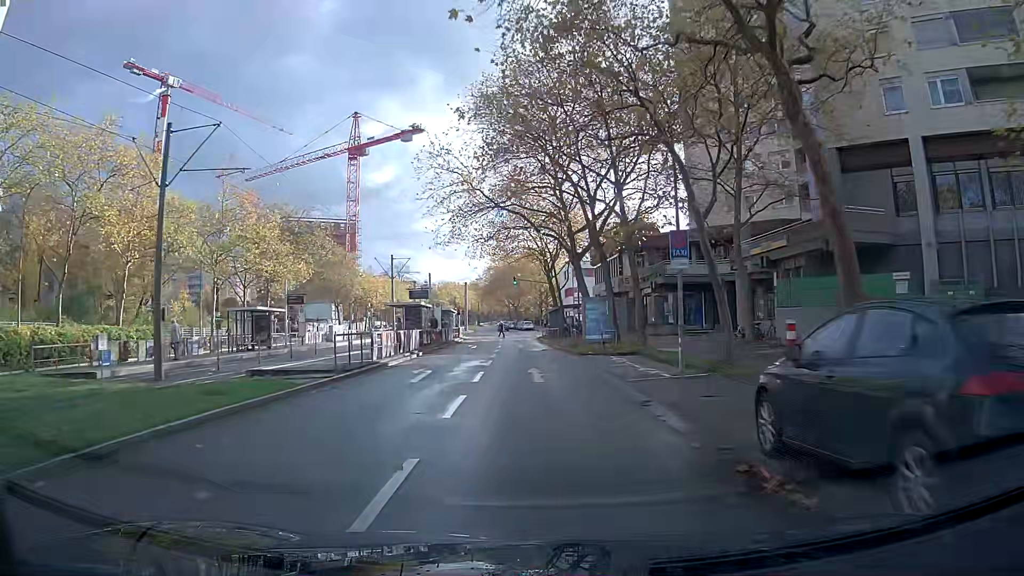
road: tertiary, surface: asphalt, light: Day
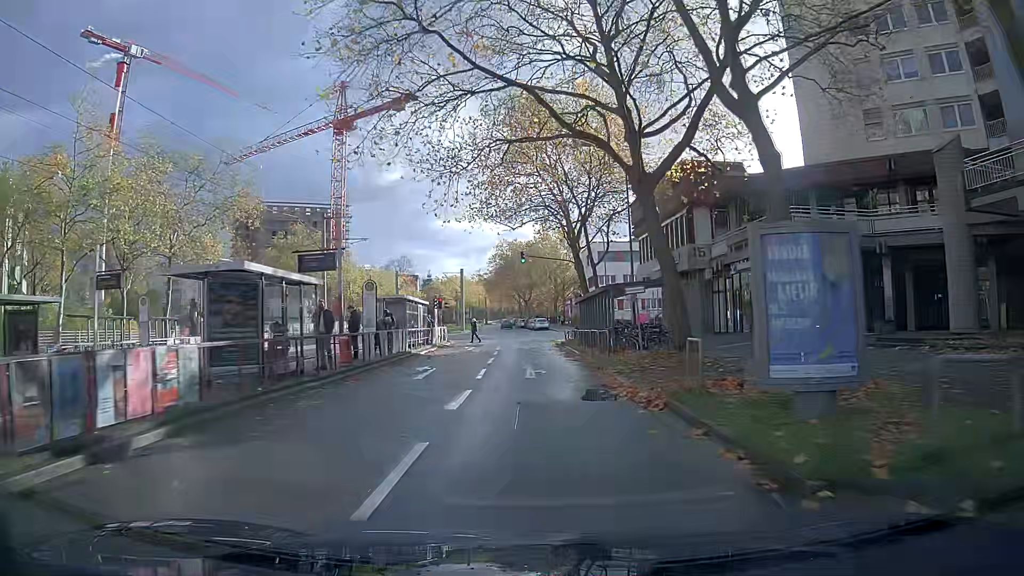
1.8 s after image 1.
(-0.3, +22.5) m; -1°
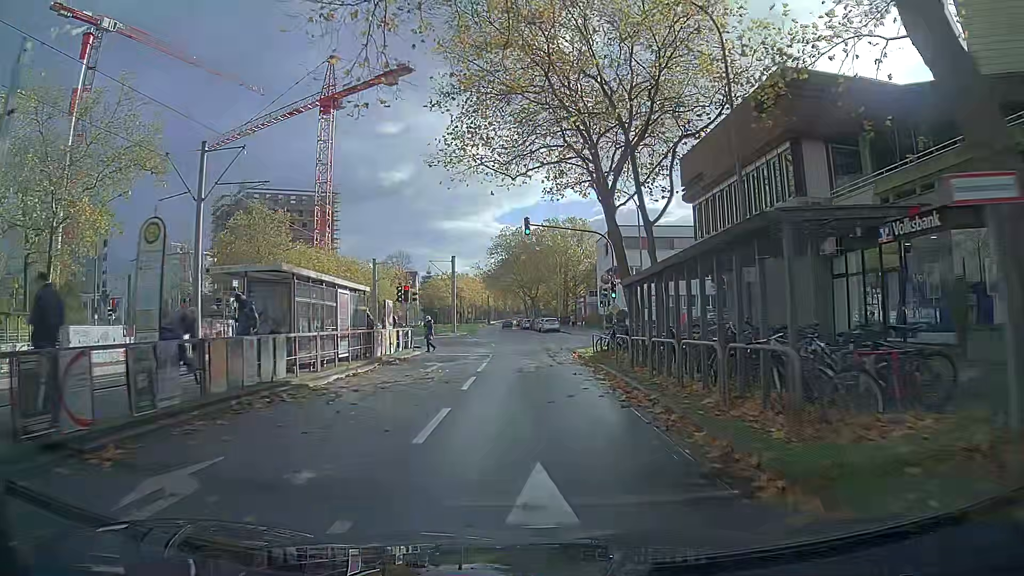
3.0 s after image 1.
(-0.1, +15.0) m; 0°
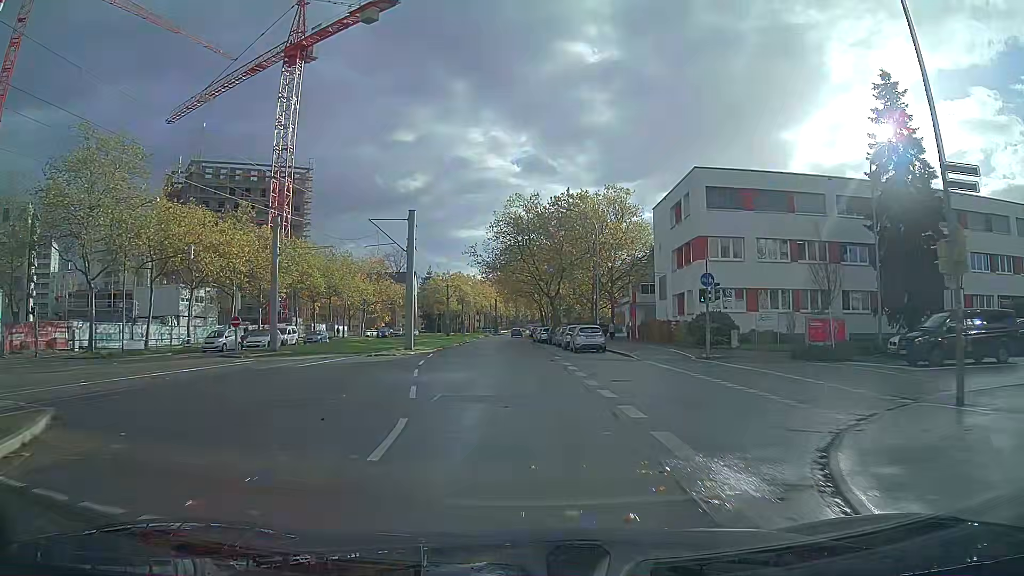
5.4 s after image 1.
(-0.5, +30.0) m; -2°
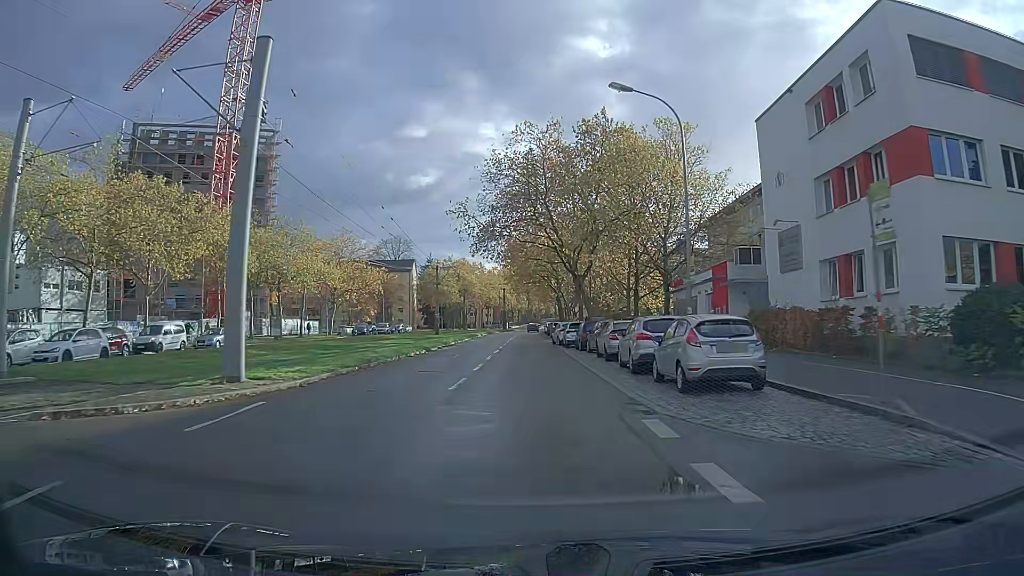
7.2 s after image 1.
(0.0, +22.7) m; 0°
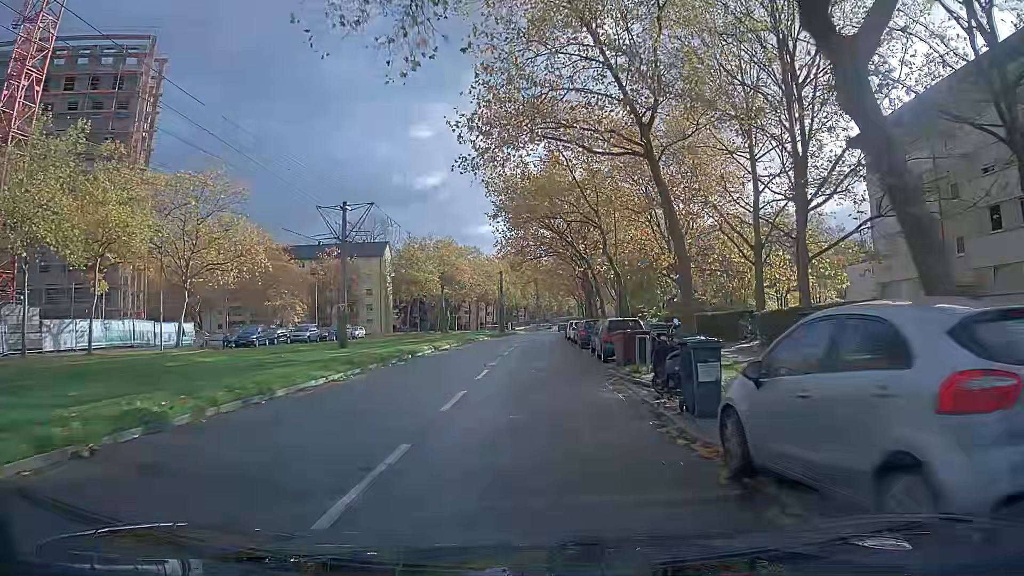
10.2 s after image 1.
(-0.4, +38.5) m; -1°
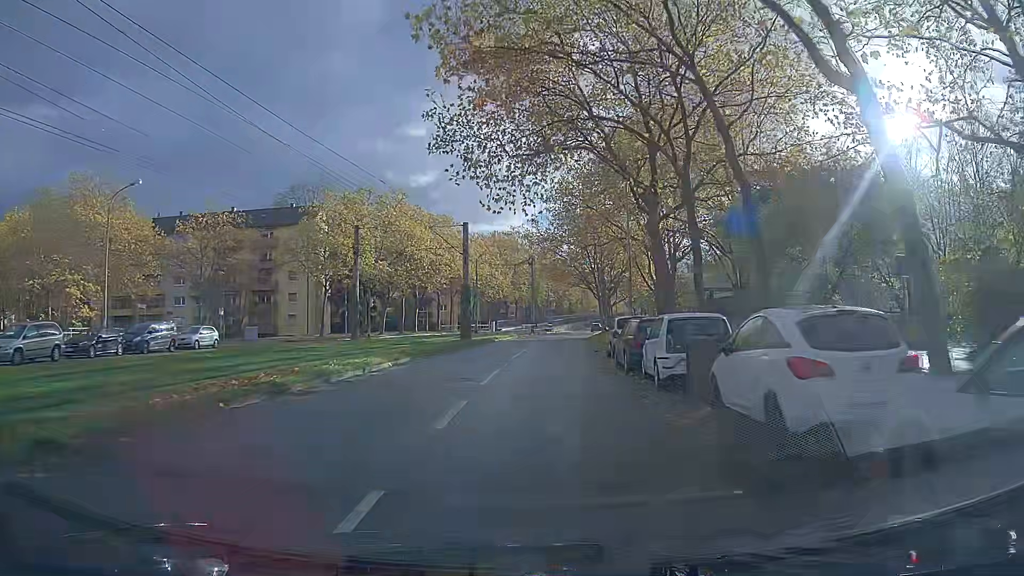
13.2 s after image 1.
(+0.3, +37.8) m; +1°
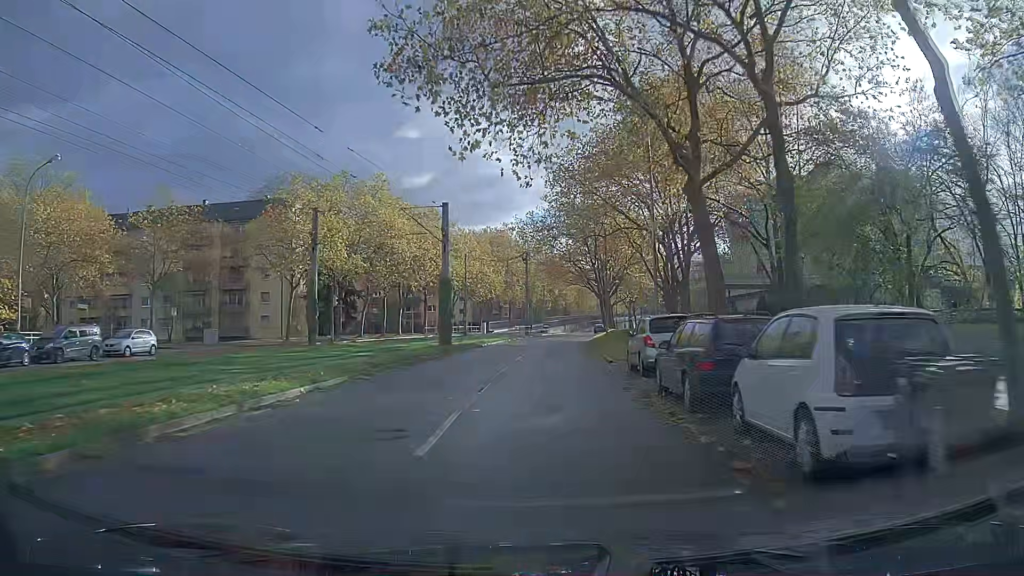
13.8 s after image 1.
(0.0, +7.4) m; +1°
(0, +10) (0, +20) (+1, +30) (+1, +40) (+2, +50) (+3, +60) (+4, +70) (+5, +80) (+7, +90) (+8, +100) m
